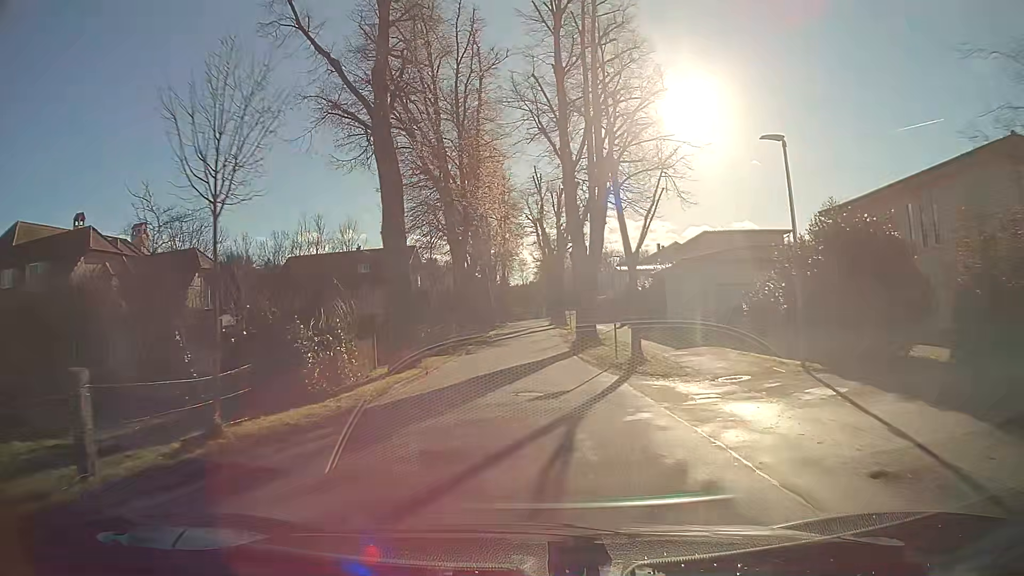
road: secondary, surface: asphalt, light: Day
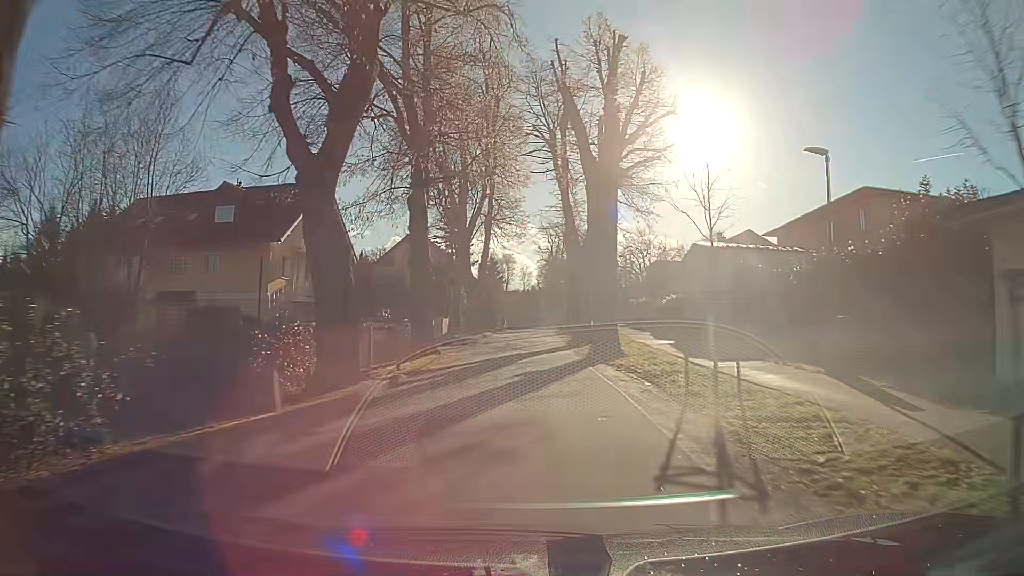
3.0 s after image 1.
(0.0, +35.5) m; 0°
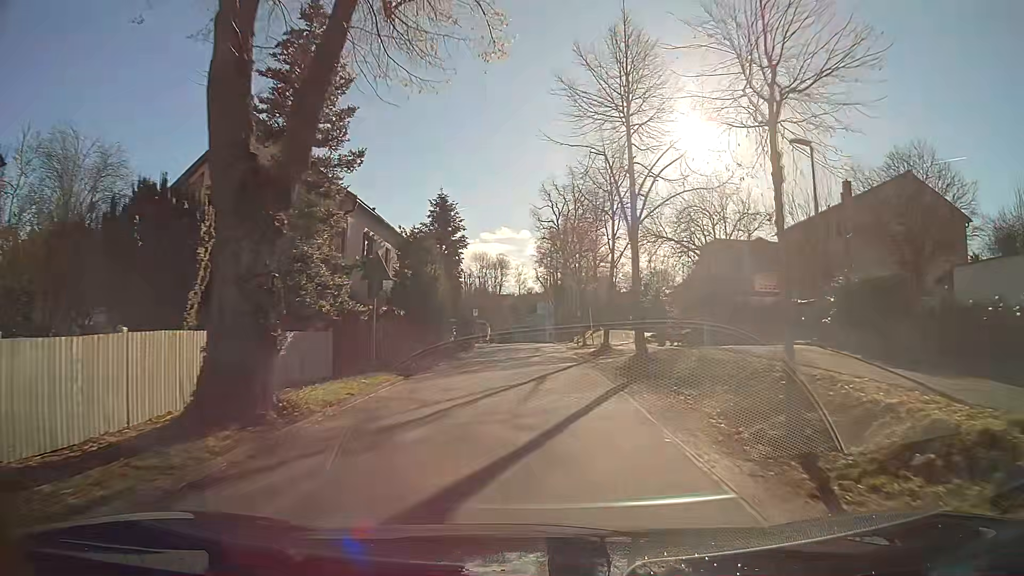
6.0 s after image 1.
(-0.3, +34.9) m; 0°
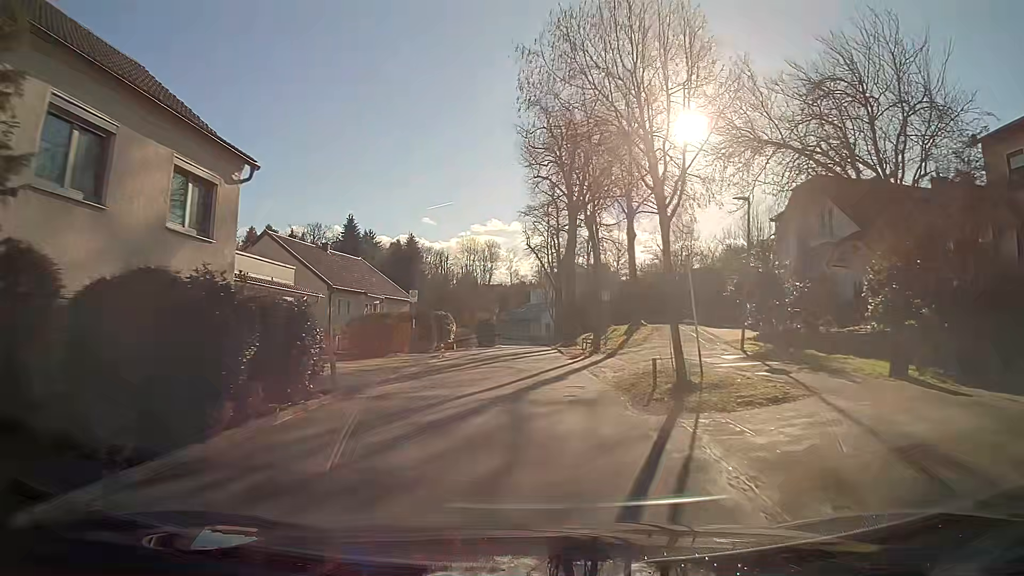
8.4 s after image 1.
(+0.5, +27.3) m; 0°
